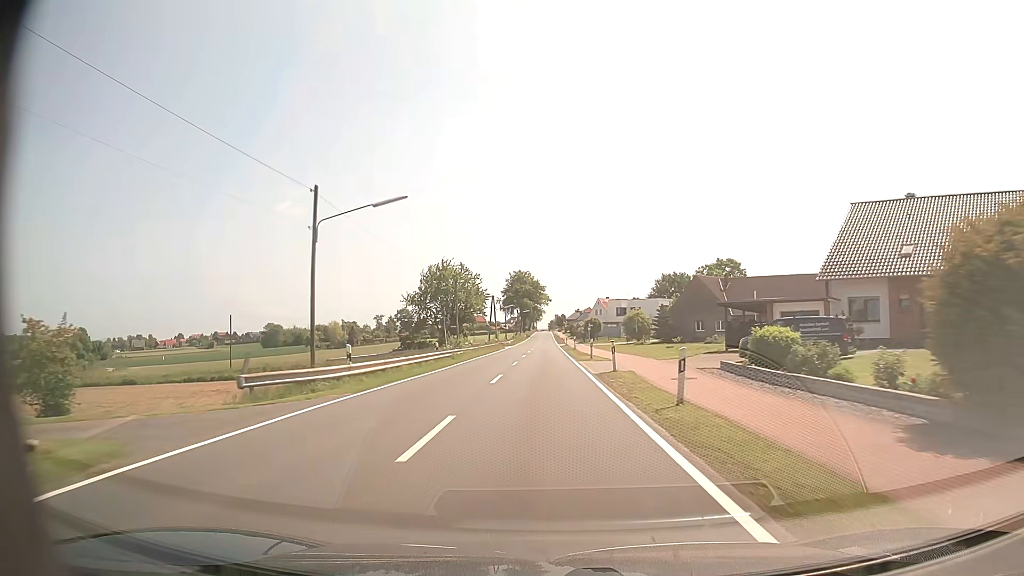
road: tertiary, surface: asphalt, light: Day
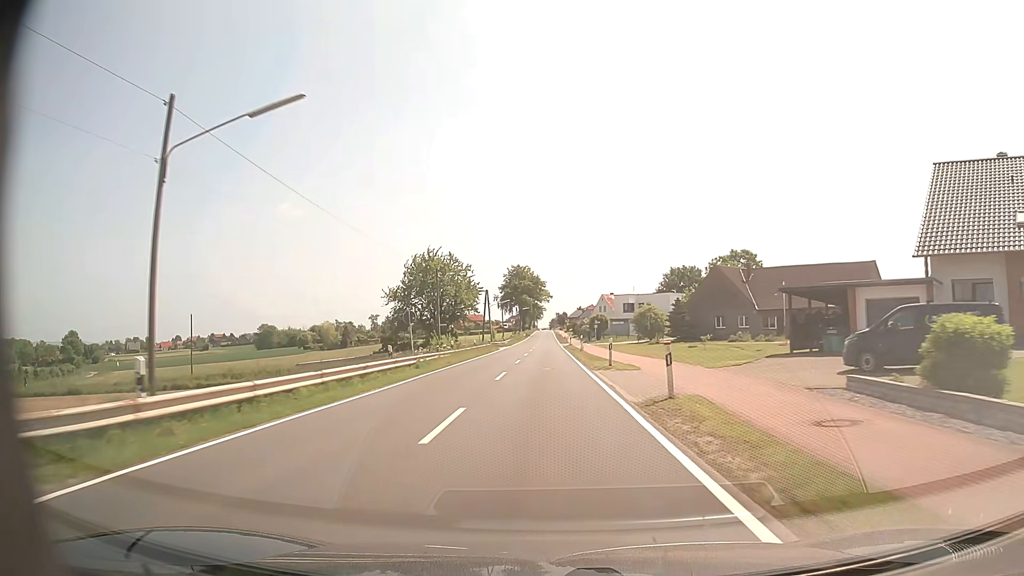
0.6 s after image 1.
(0.0, +10.8) m; 0°
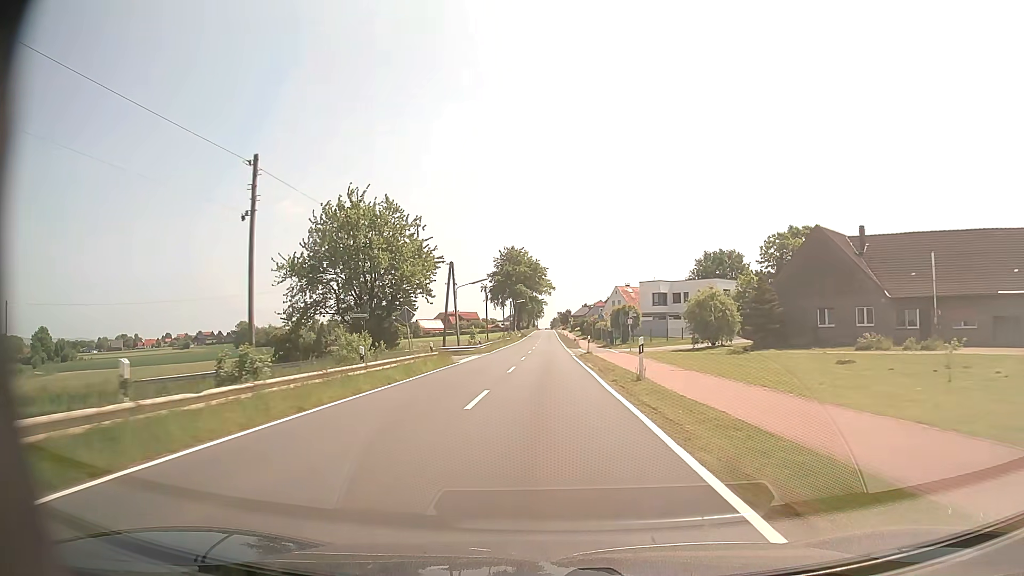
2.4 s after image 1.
(-0.1, +32.3) m; 0°
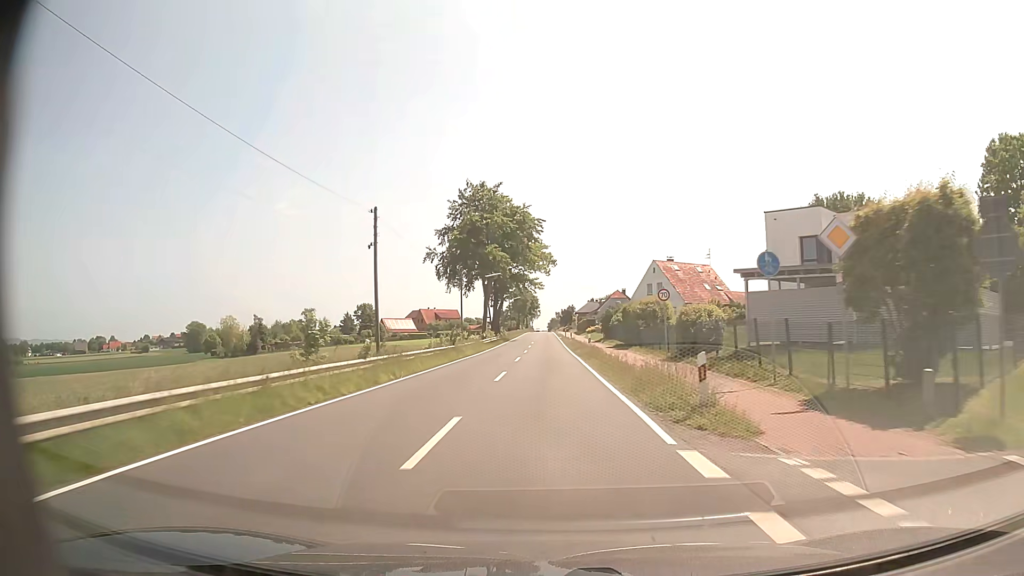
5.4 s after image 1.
(0.0, +53.6) m; 0°
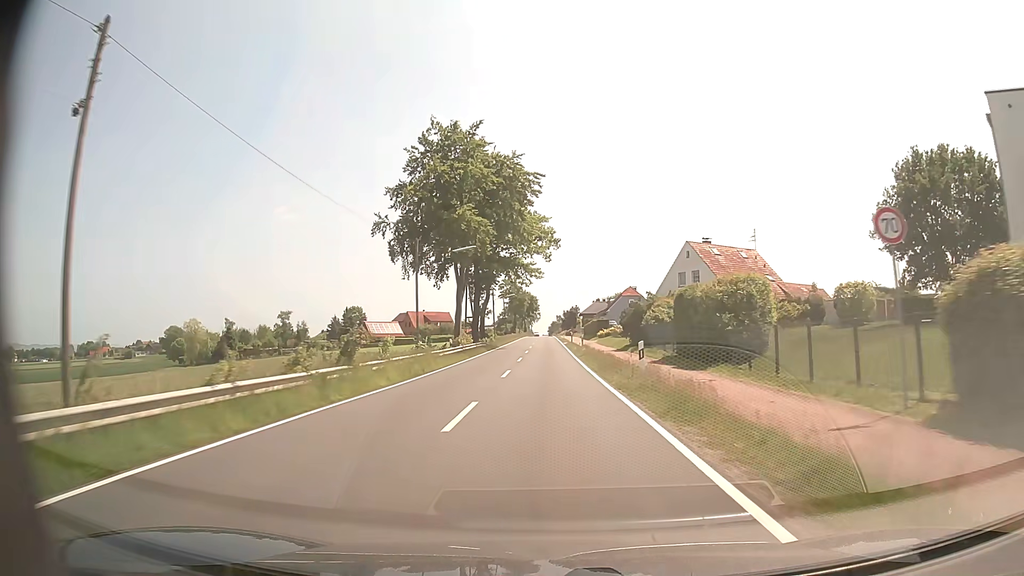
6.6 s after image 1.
(-0.1, +21.4) m; 0°
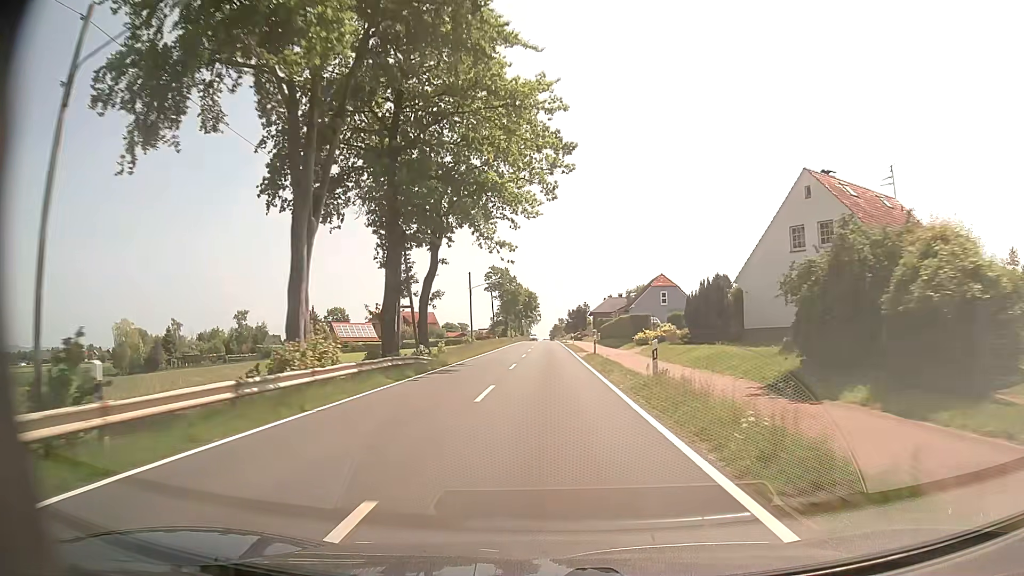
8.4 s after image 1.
(-0.1, +32.1) m; 0°
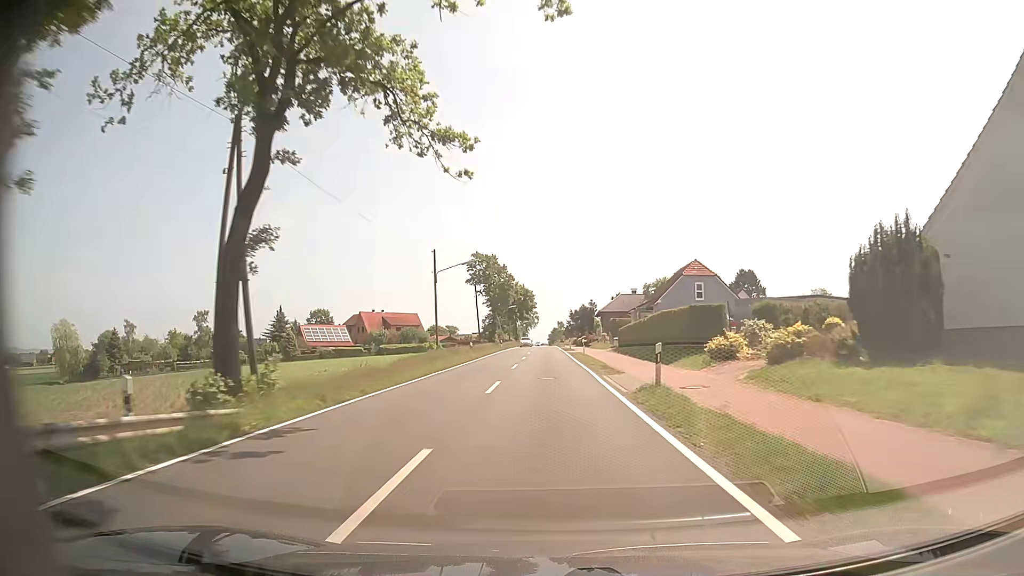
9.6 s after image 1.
(0.0, +21.4) m; 0°
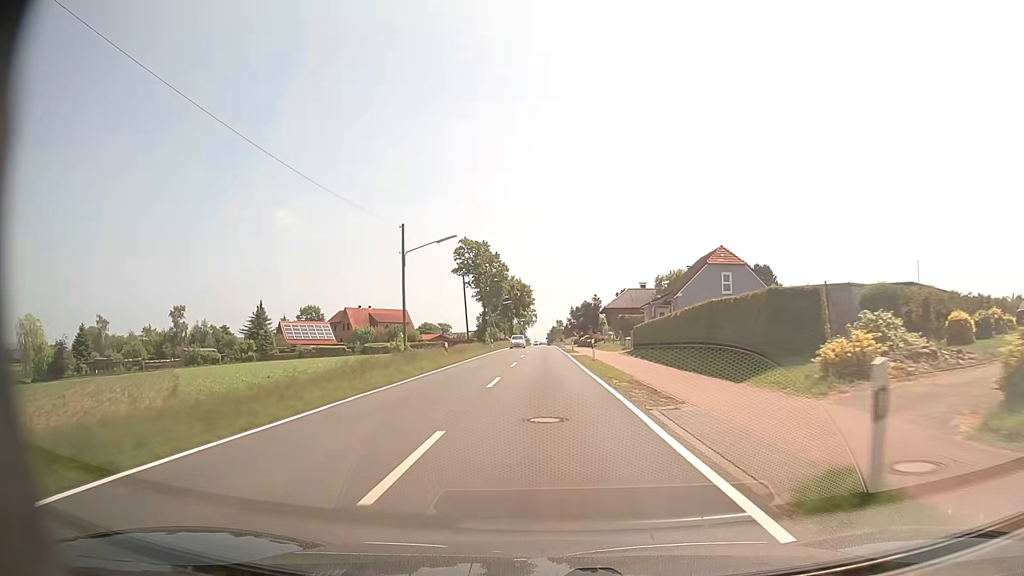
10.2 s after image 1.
(0.0, +10.7) m; 0°
(0, +10) (0, +20) (0, +30) (0, +40) (0, +50) (0, +60) (0, +70) (0, +80) (0, +90) (0, +100) m
